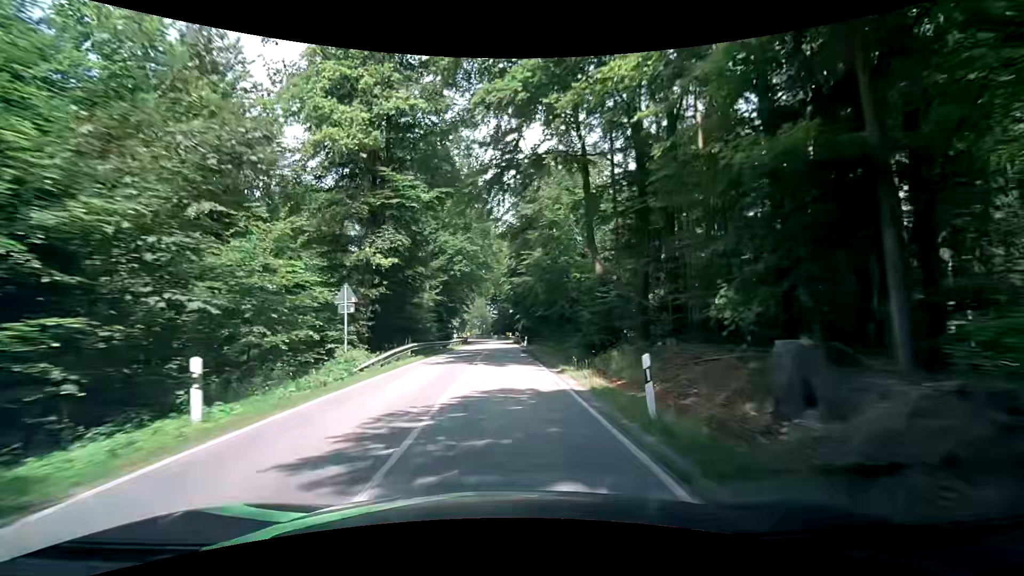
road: secondary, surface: asphalt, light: Day
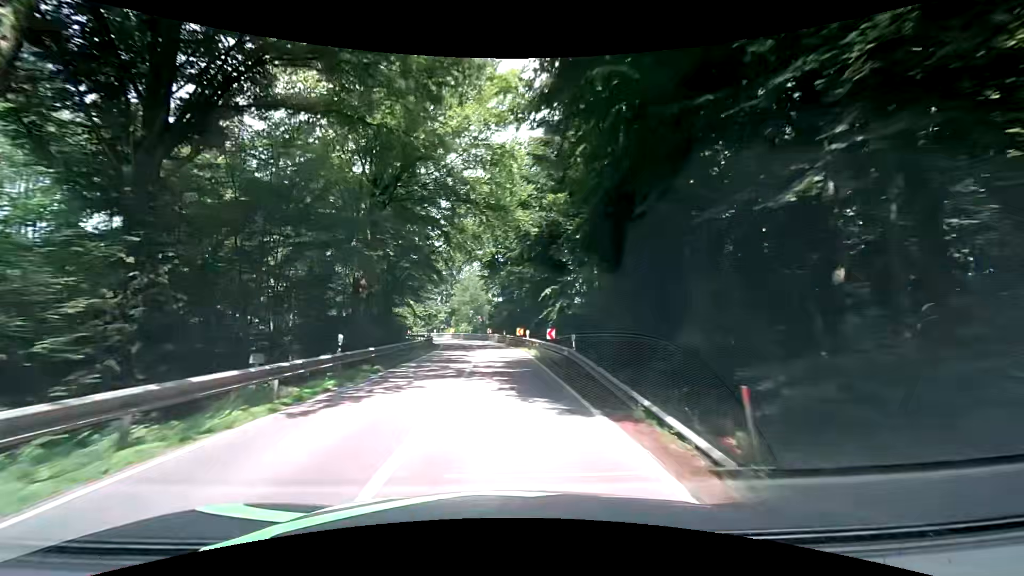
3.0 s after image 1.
(-0.3, +47.0) m; 0°
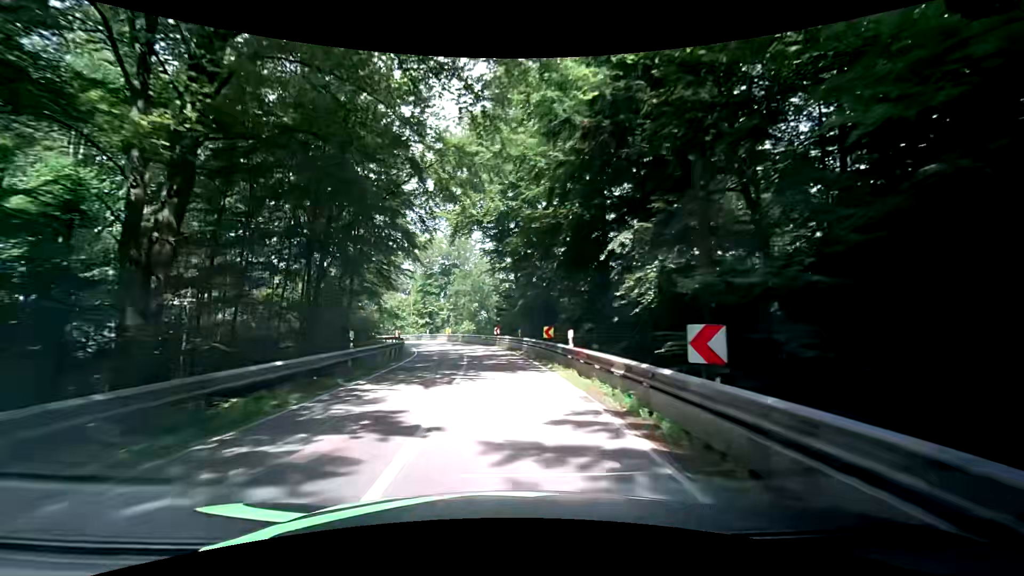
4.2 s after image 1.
(-0.3, +18.6) m; -2°
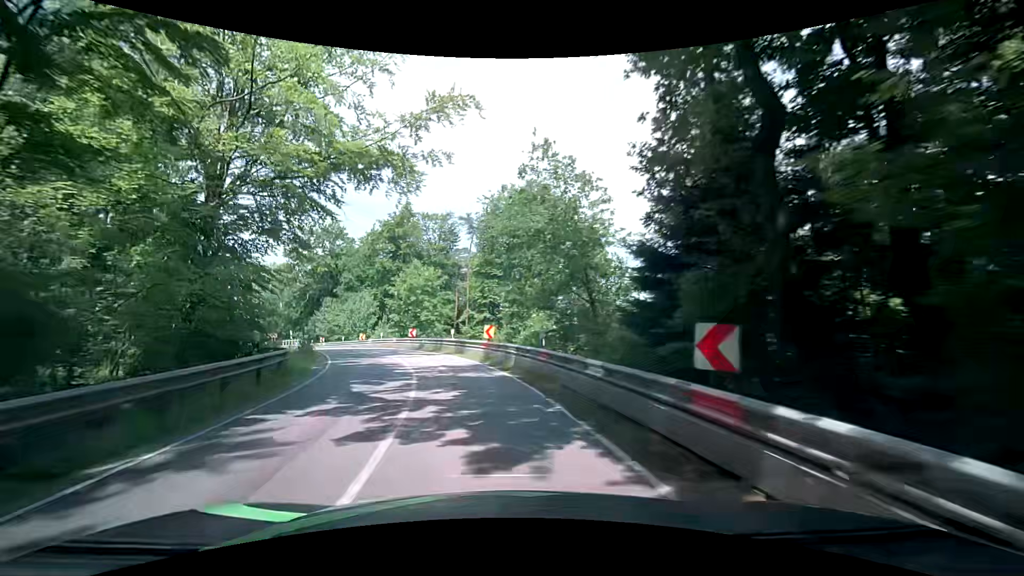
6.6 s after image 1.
(-1.8, +32.6) m; -8°
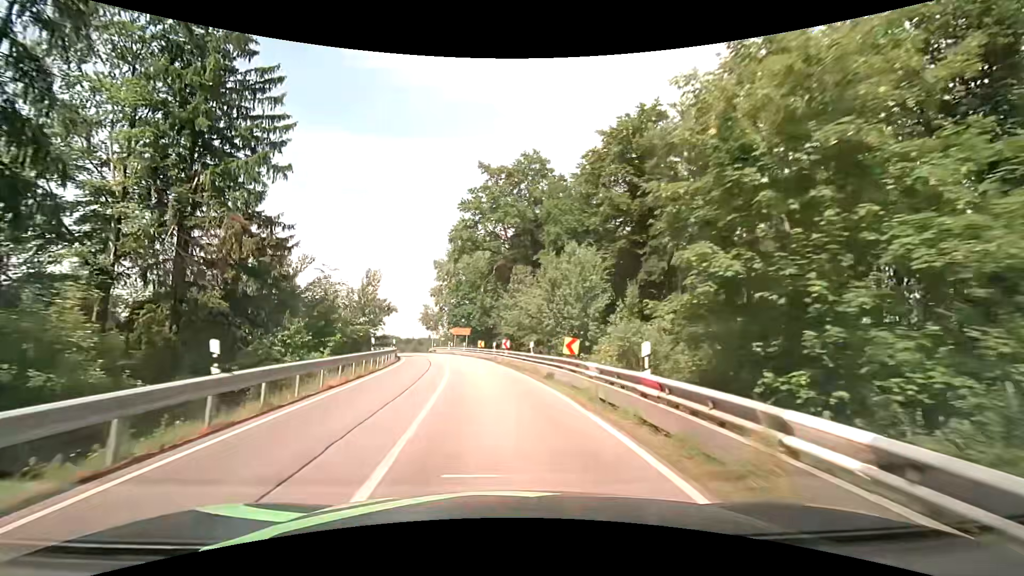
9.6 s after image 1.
(-8.8, +34.8) m; -27°
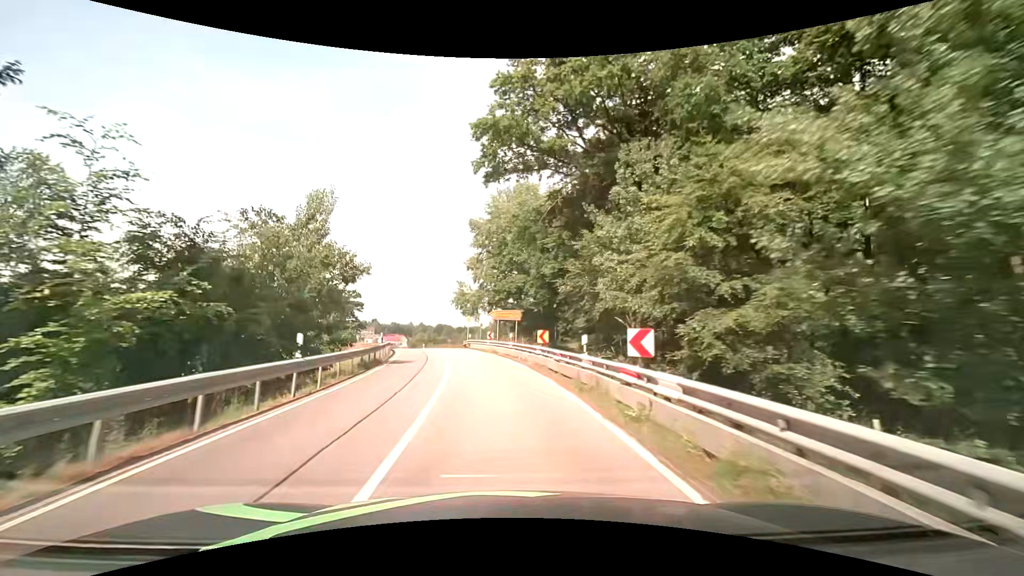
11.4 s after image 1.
(-1.3, +23.0) m; -6°
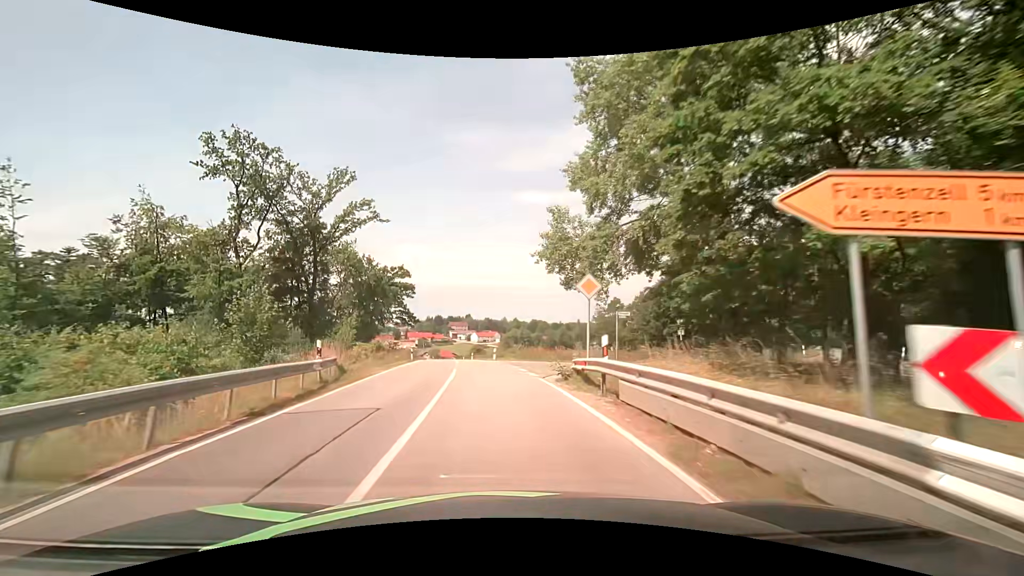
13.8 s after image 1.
(-3.0, +33.9) m; -10°
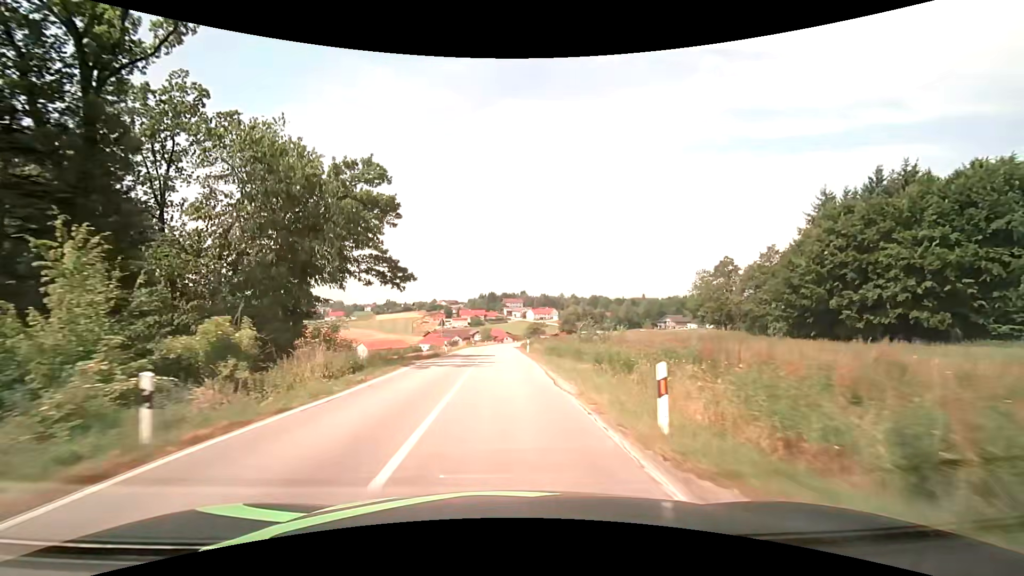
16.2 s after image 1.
(-2.7, +35.8) m; -7°
(0, +10) (0, +20) (0, +30) (0, +40) (-1, +50) (-1, +60) (-1, +70) (-1, +80) (-1, +90) (0, +100) m
